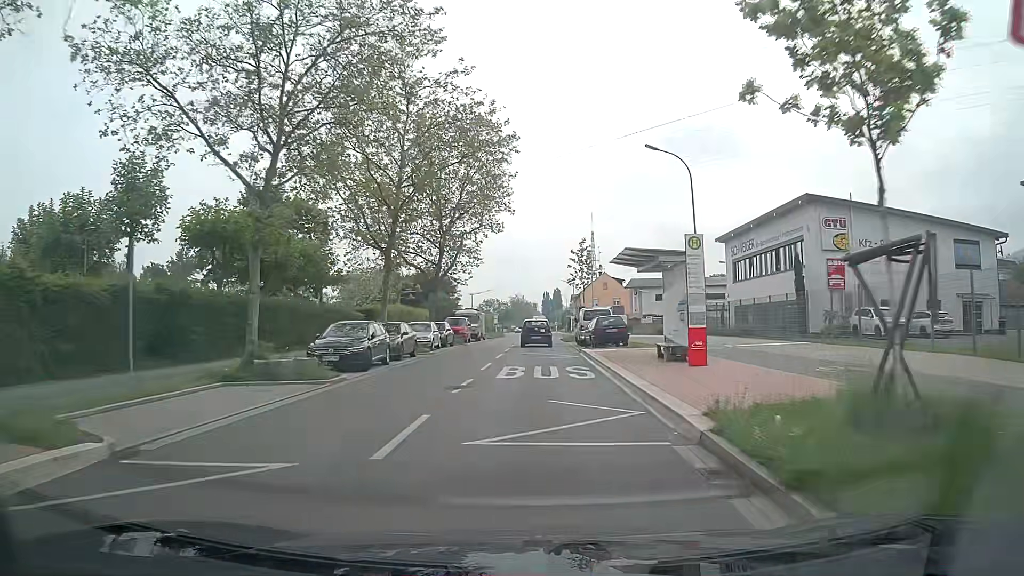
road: unclassified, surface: asphalt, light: Day
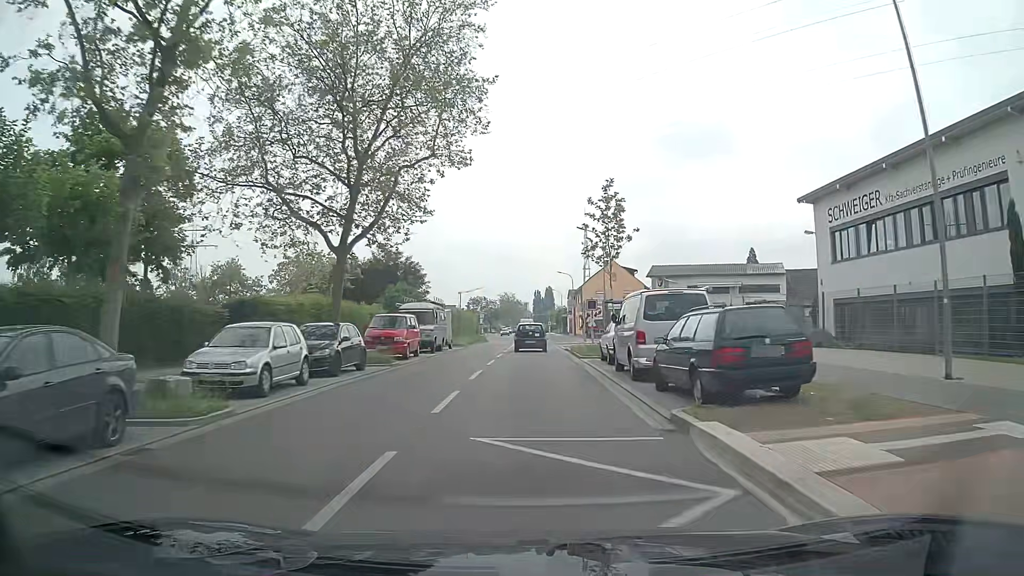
(+0.1, +20.6) m; +1°
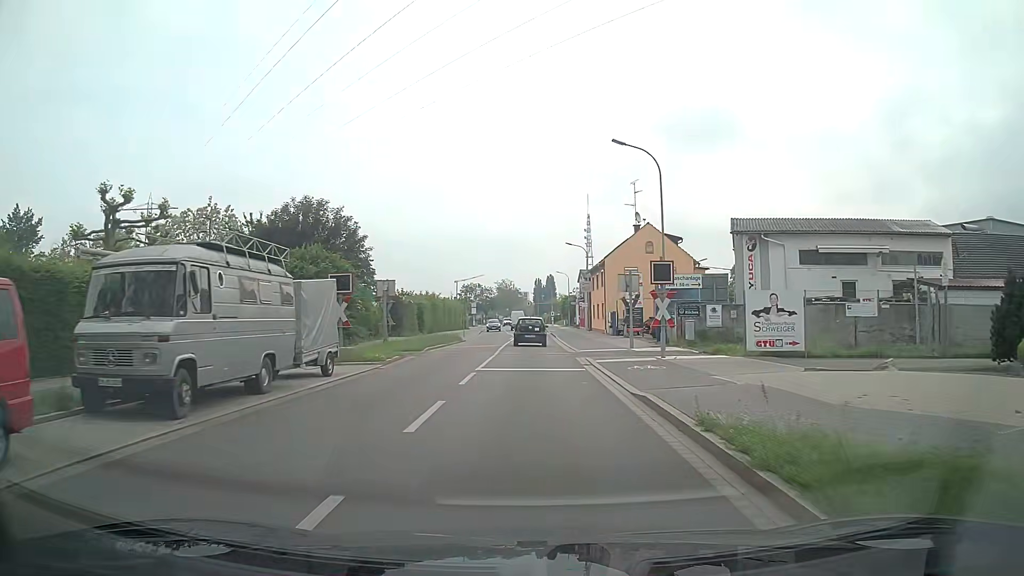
(-0.1, +25.8) m; -1°
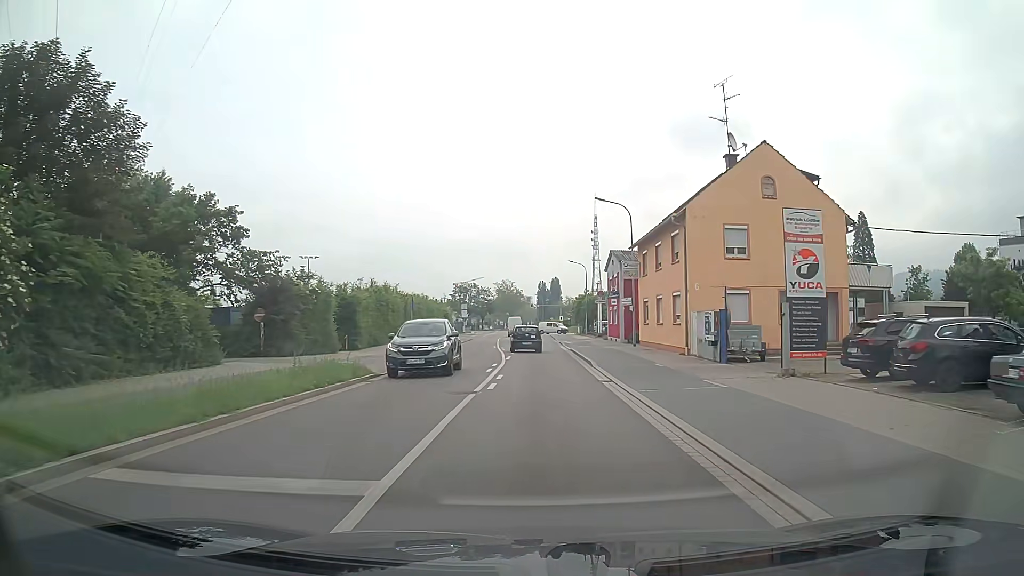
(-0.2, +29.0) m; 0°
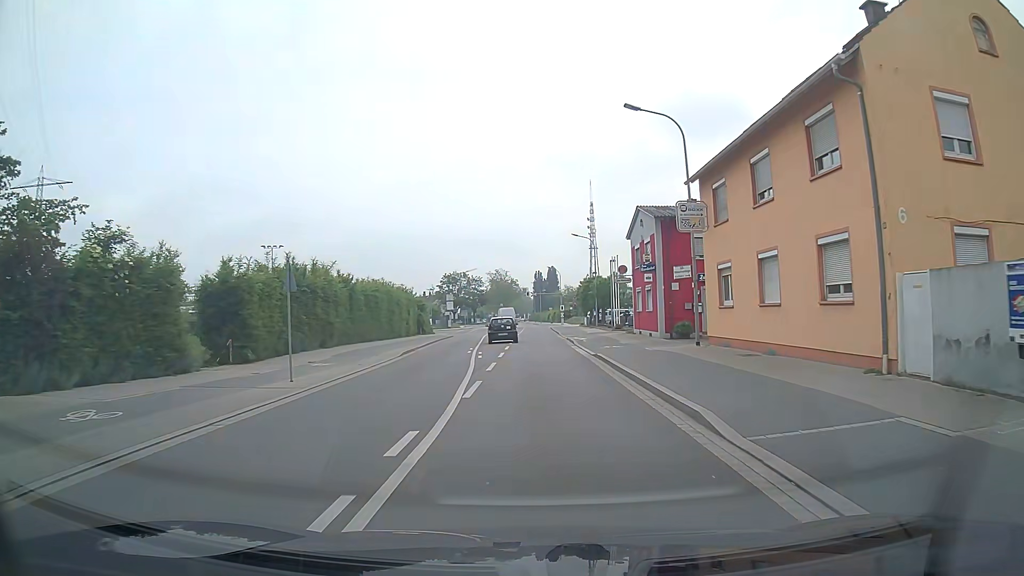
(-0.1, +17.1) m; 0°
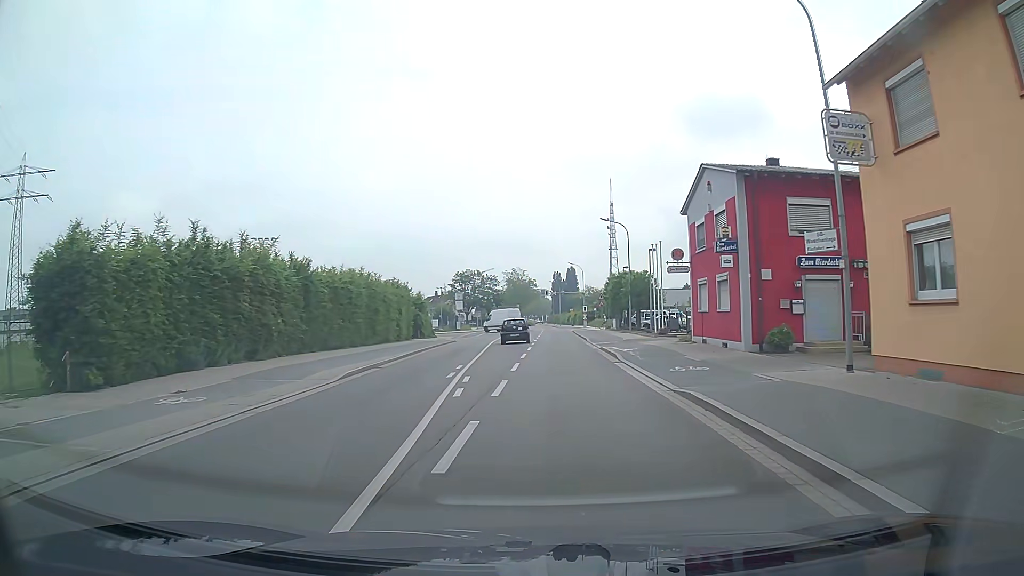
(-0.1, +11.7) m; -1°
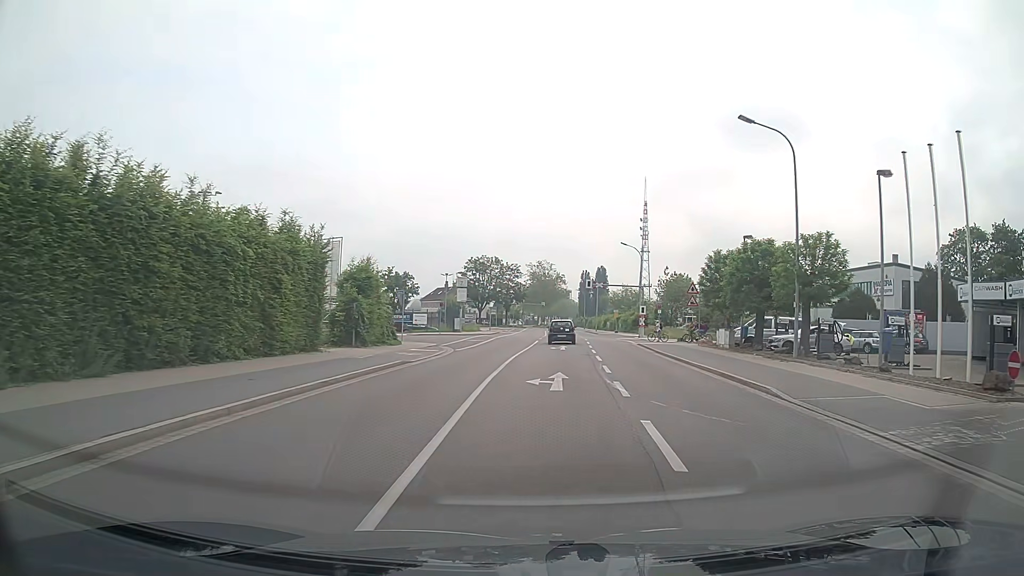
(-1.2, +30.0) m; -2°
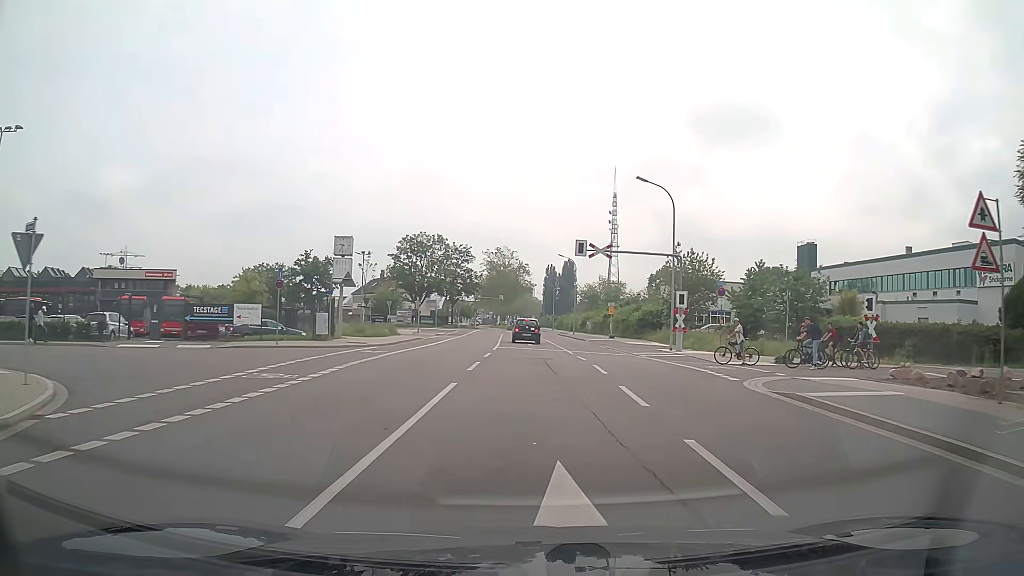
(+1.4, +31.7) m; +4°
(0, +10) (0, +20) (0, +30) (0, +40) (0, +50) (-1, +60) (-3, +70) (-10, +76) (-20, +80) (-28, +86) m
